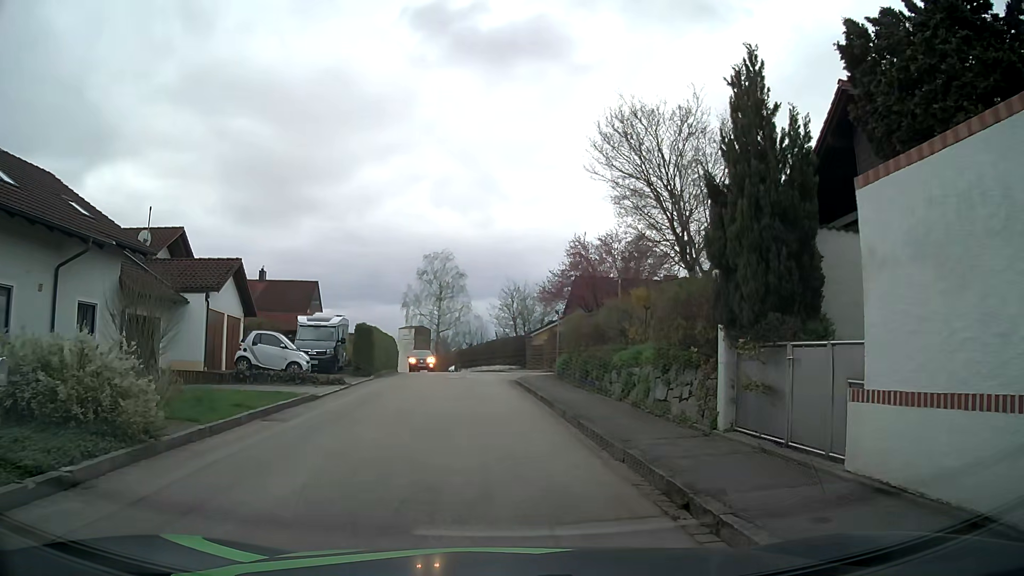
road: residential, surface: asphalt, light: Day
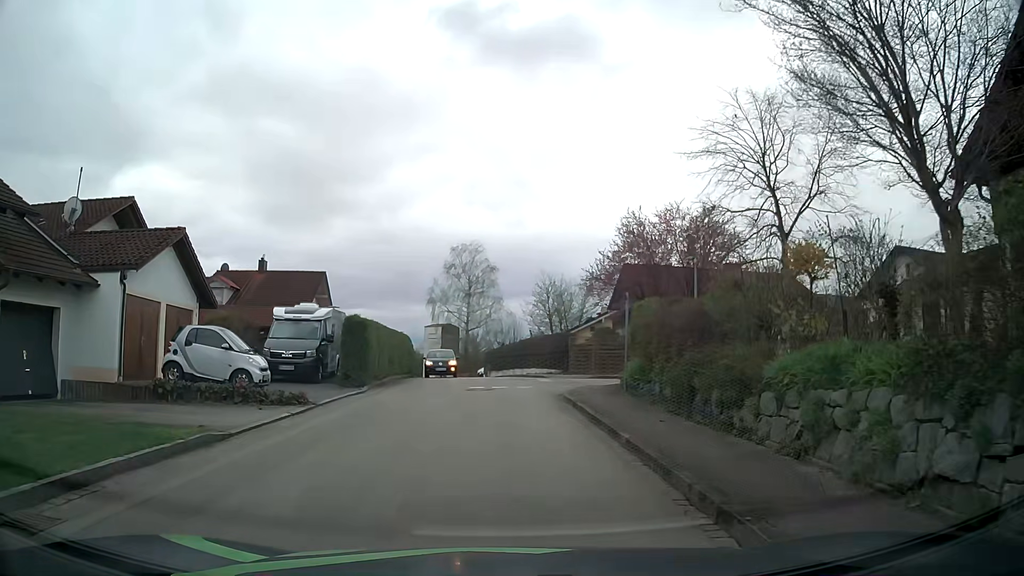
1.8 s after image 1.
(-0.2, +7.7) m; -3°
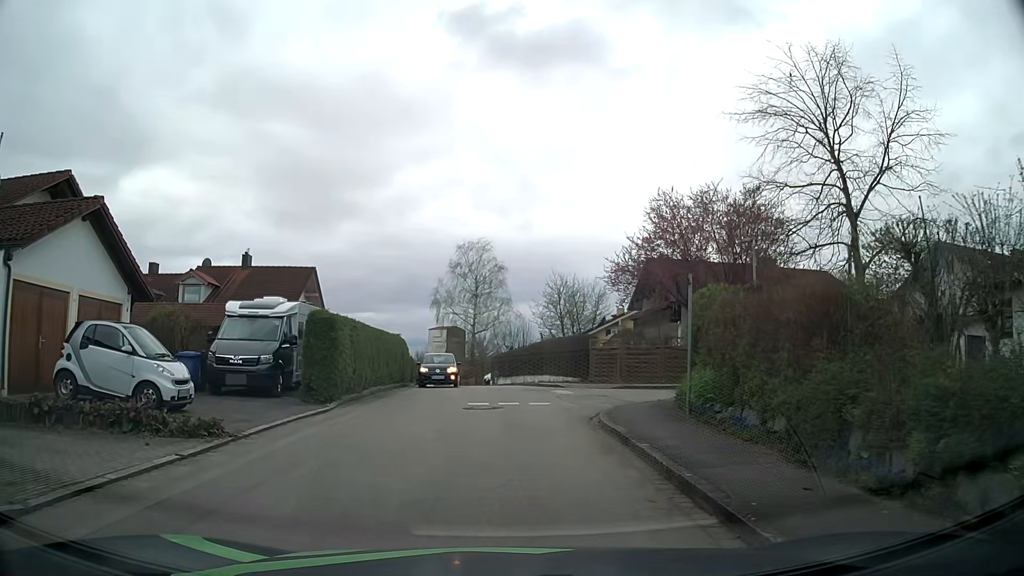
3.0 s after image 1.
(0.0, +5.1) m; +1°
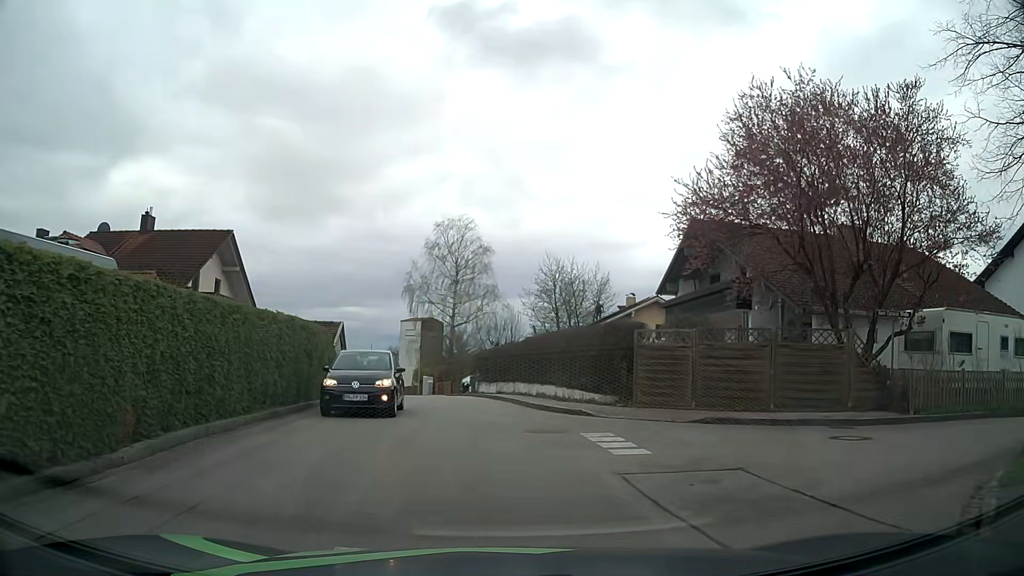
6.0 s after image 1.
(-0.2, +12.7) m; -1°
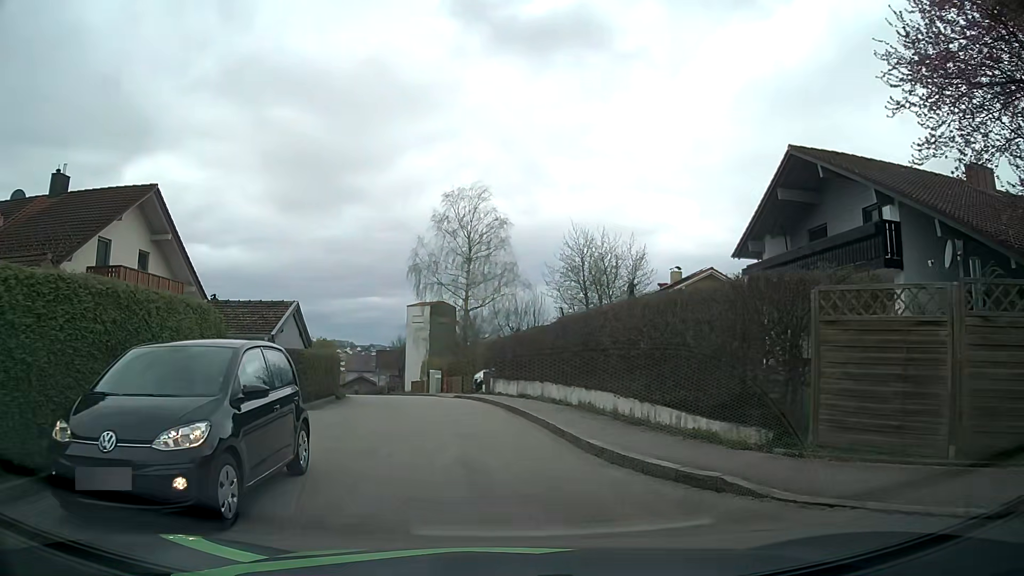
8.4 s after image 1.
(+0.2, +9.5) m; -1°
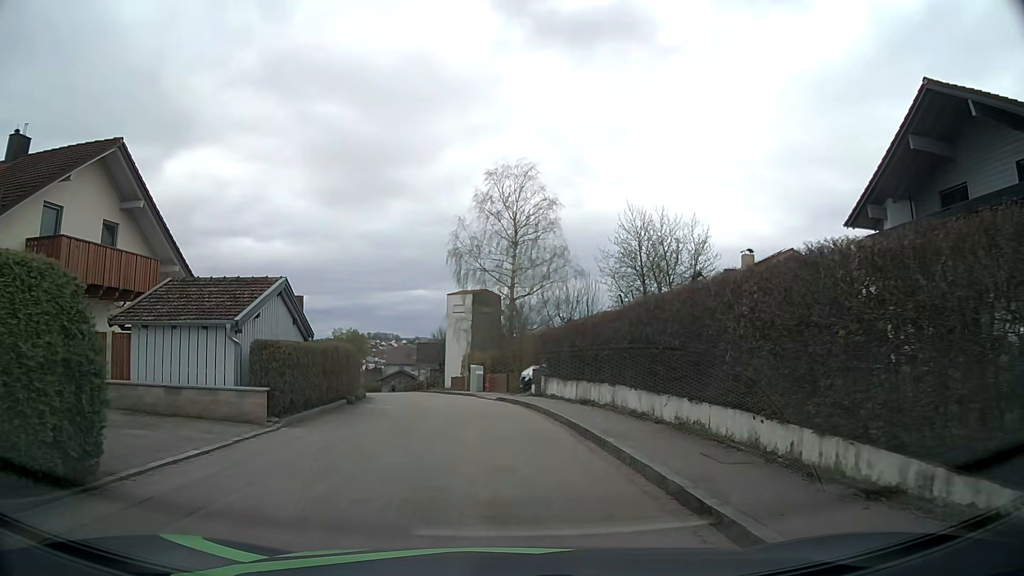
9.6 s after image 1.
(-0.2, +5.8) m; -4°
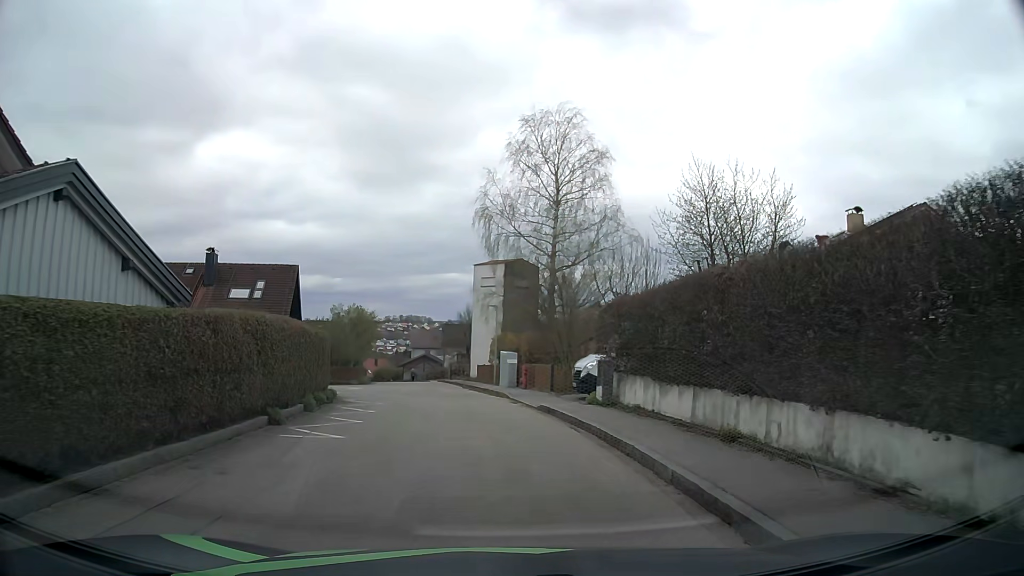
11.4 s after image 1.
(-0.2, +10.3) m; -2°
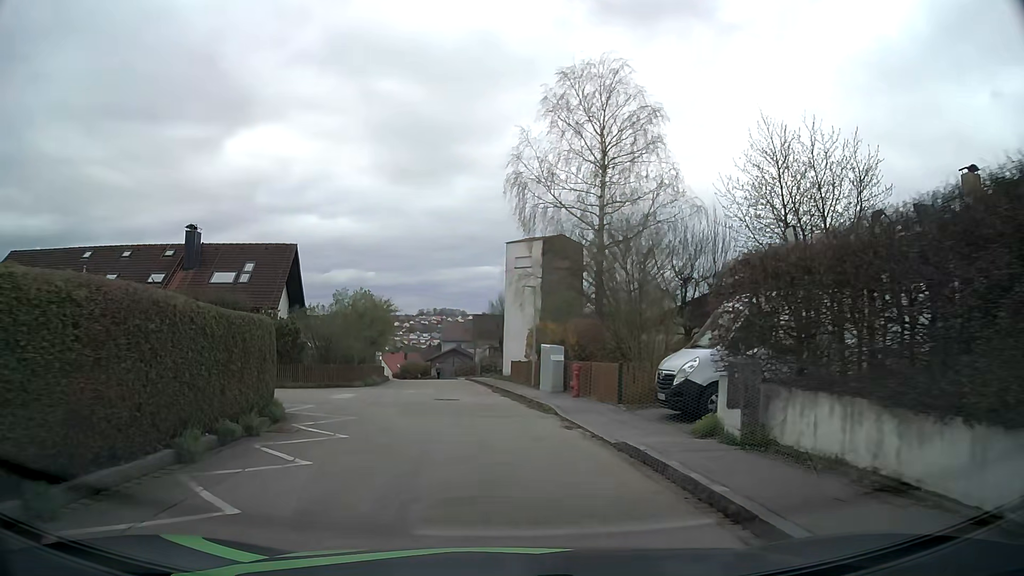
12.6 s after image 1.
(-0.2, +7.7) m; -3°
(0, +10) (-1, +20) (-2, +30) (-4, +40) (-5, +50) (-7, +60) (-9, +69) (-12, +79) (-16, +88) (-19, +98) m
